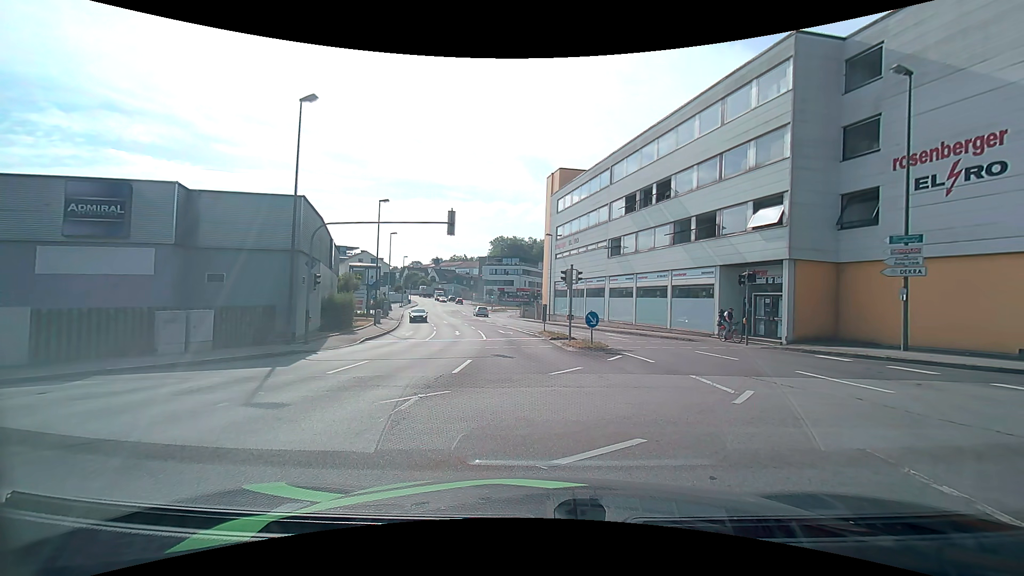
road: tertiary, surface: asphalt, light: Day
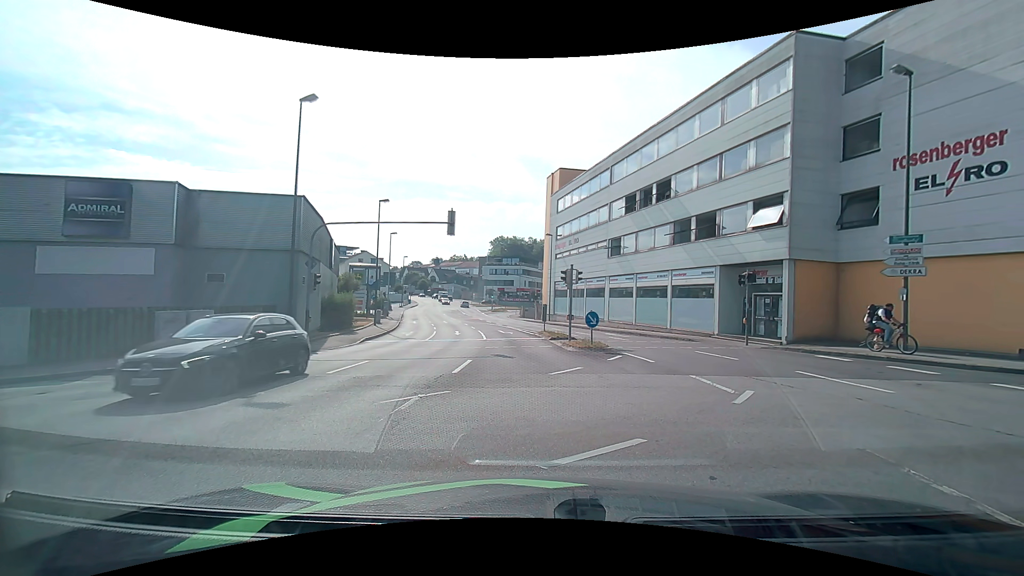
(0.0, 0.0) m; 0°
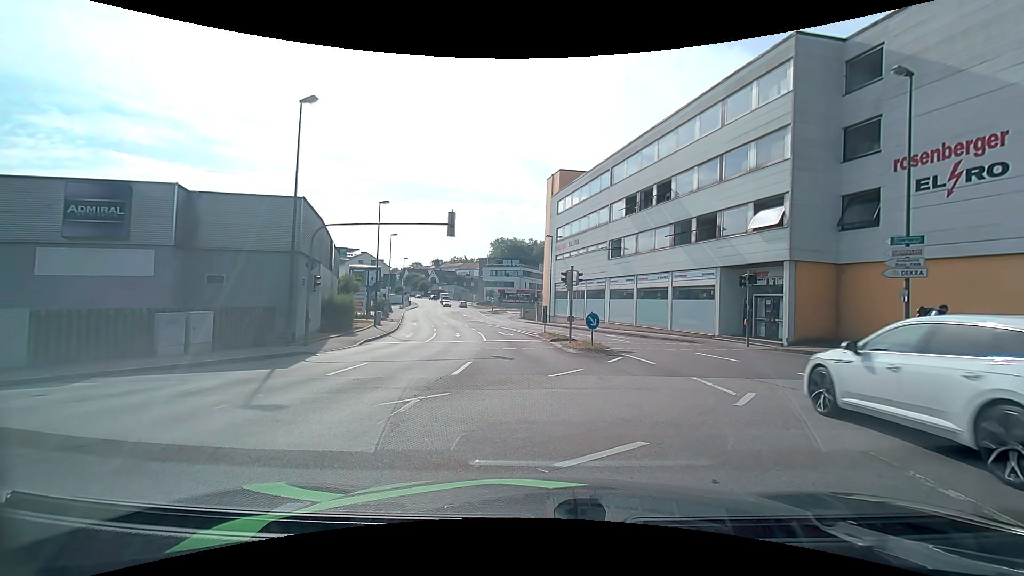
(0.0, 0.0) m; 0°
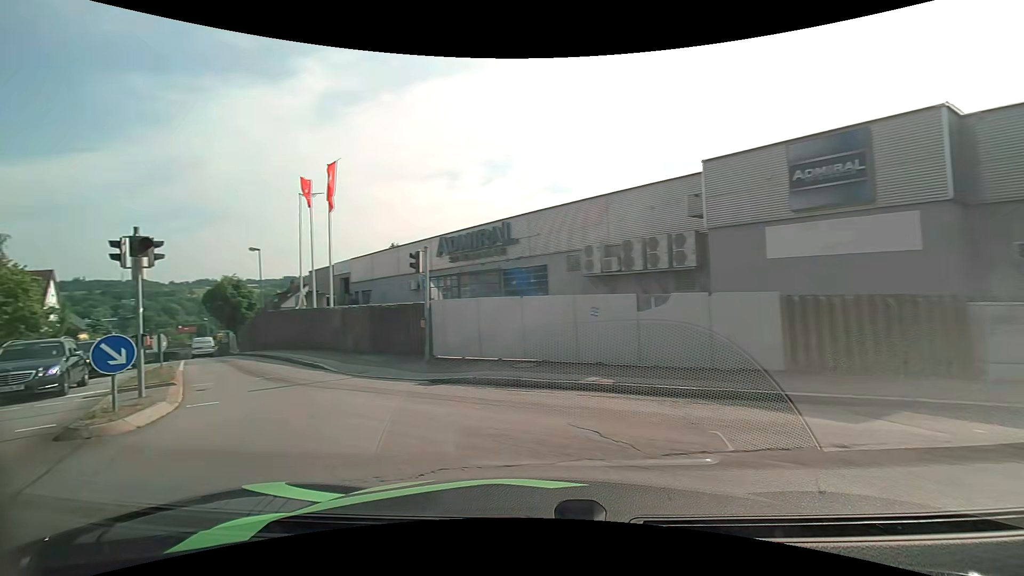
(-3.9, +6.6) m; -66°
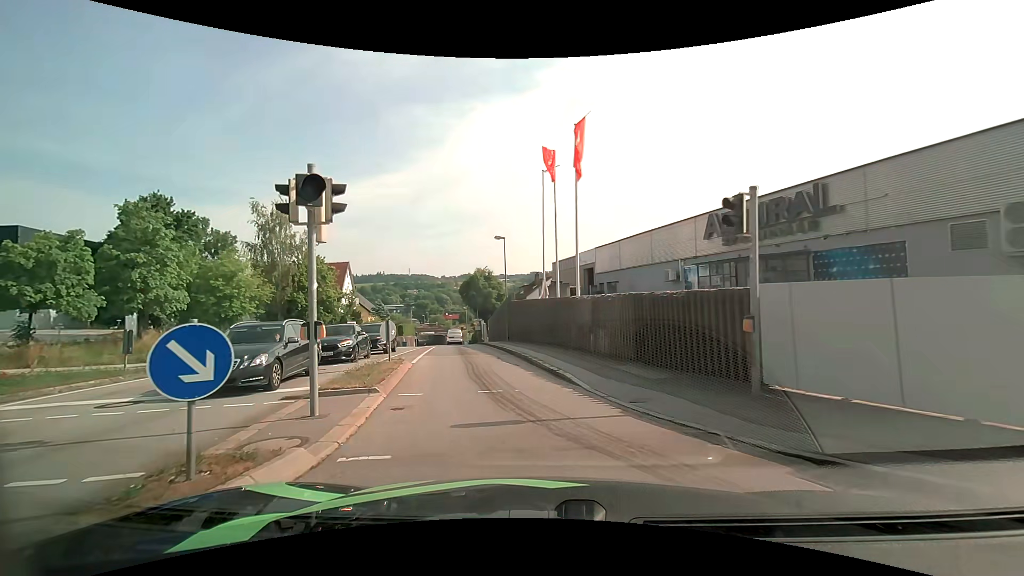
(-1.7, +5.5) m; -30°
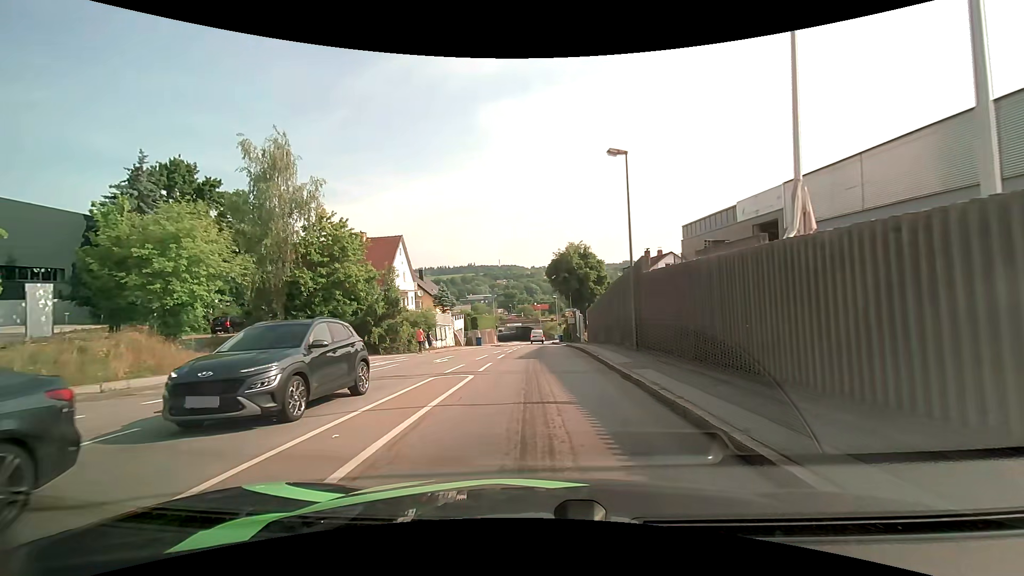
(-2.0, +17.8) m; -10°
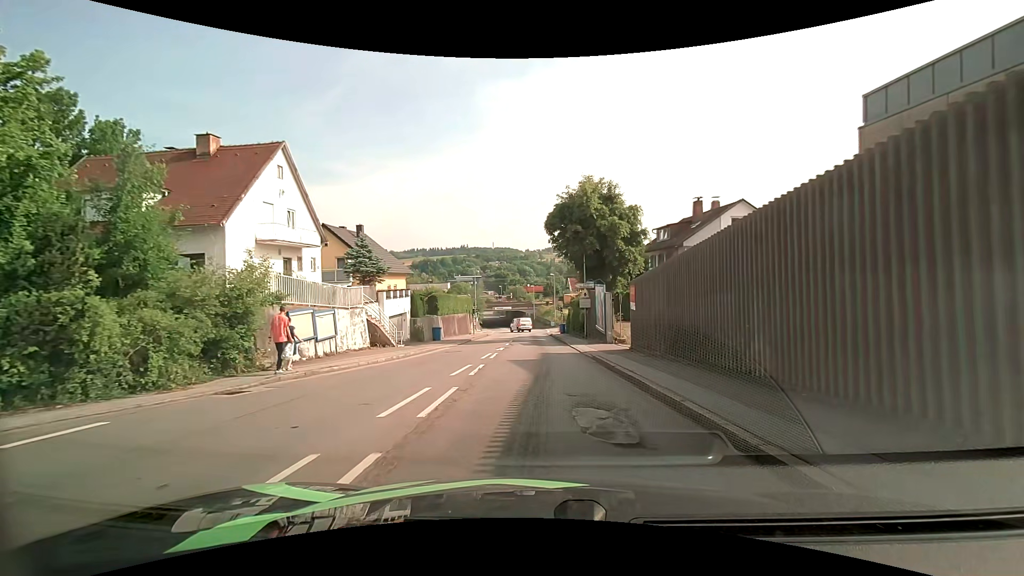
(-0.2, +23.1) m; 0°
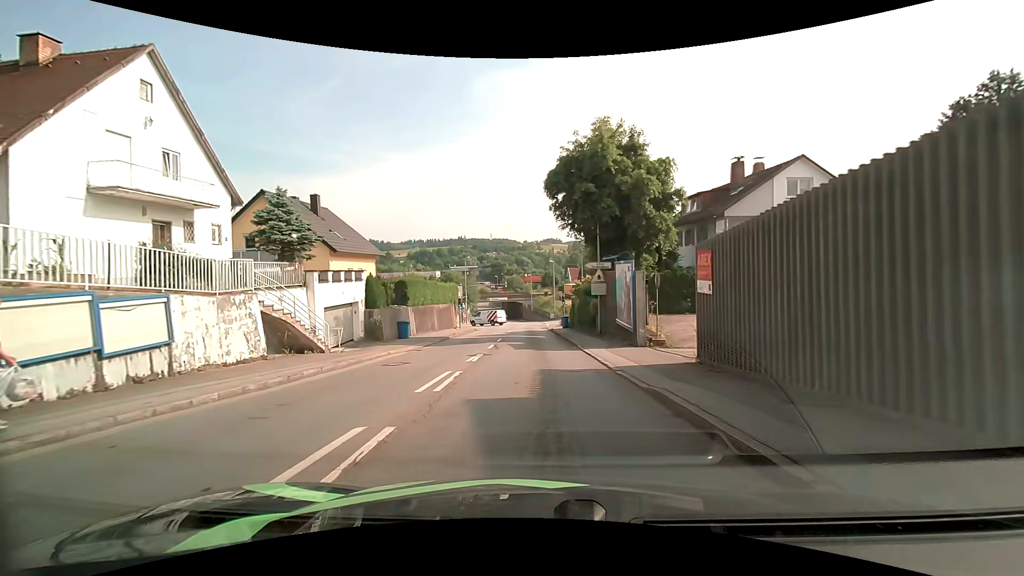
(0.0, +9.2) m; 0°
